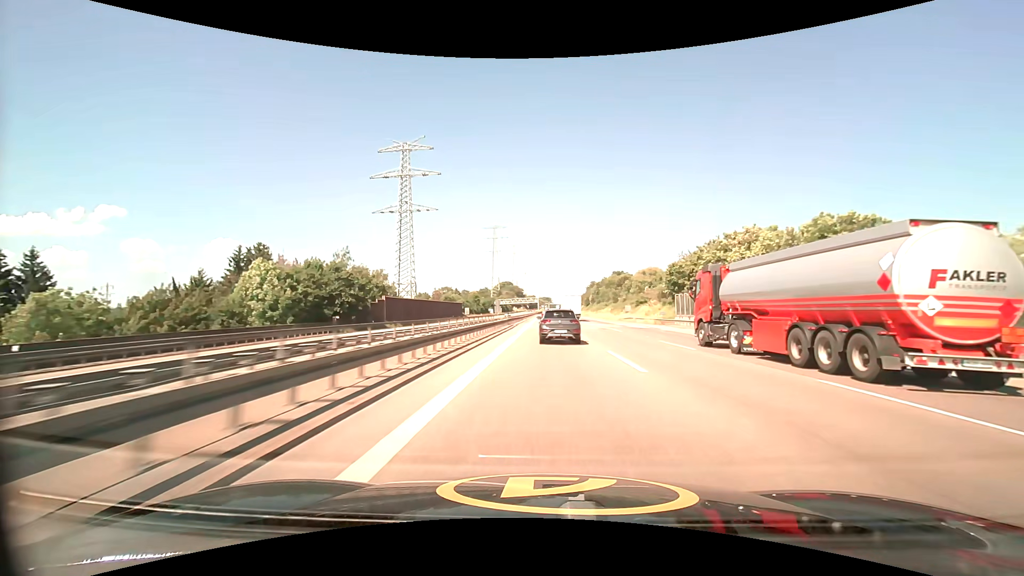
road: motorway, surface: asphalt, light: Day
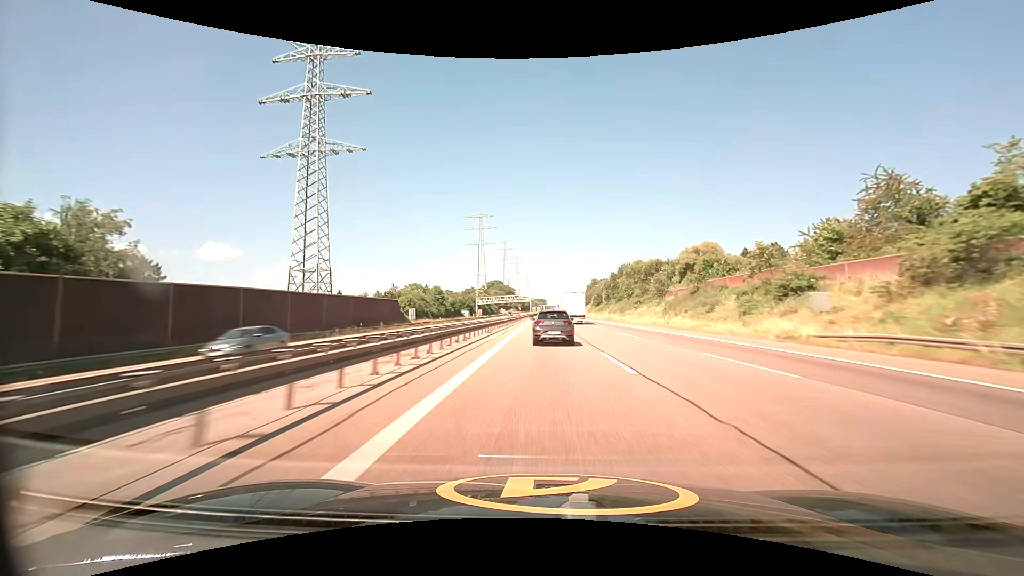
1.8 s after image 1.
(+0.3, +61.7) m; 0°
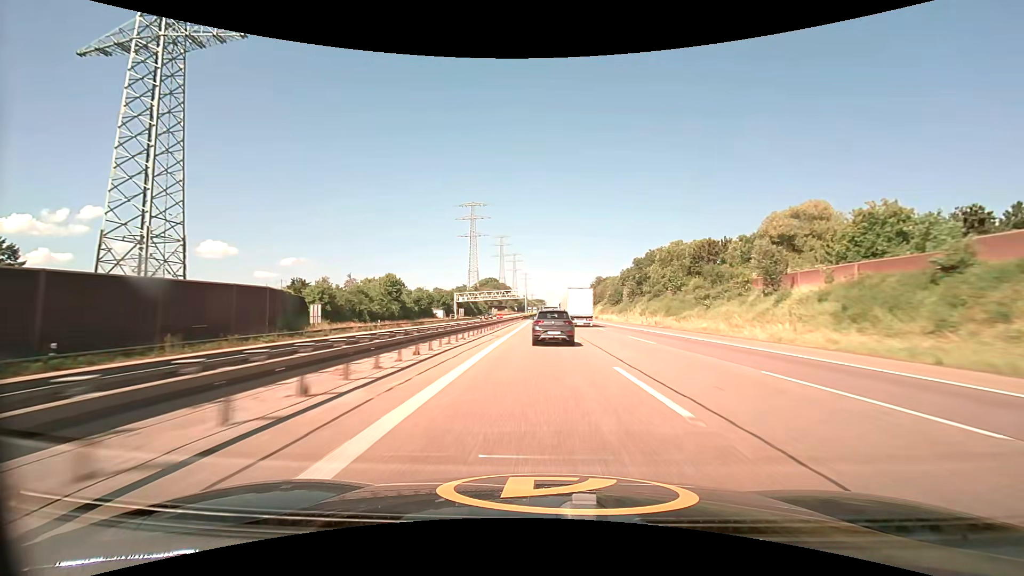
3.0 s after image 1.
(+0.1, +41.1) m; 0°
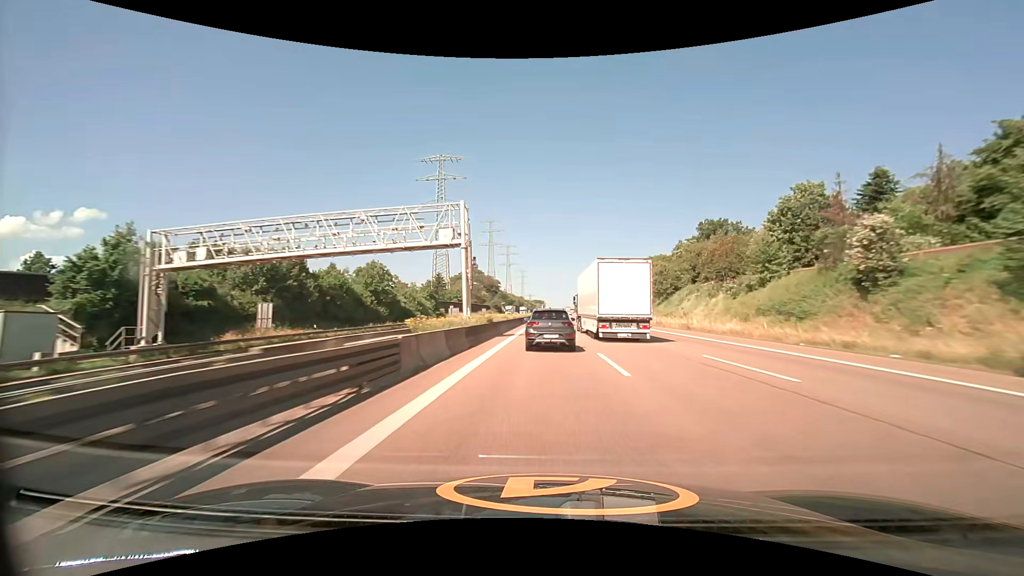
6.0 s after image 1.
(+0.2, +102.5) m; 0°
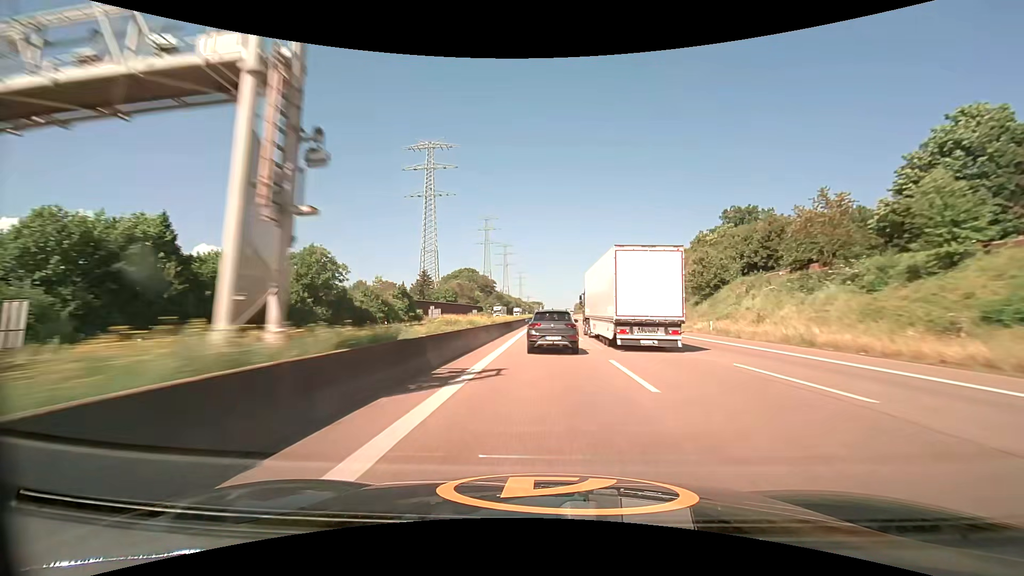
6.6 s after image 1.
(0.0, +20.1) m; 0°
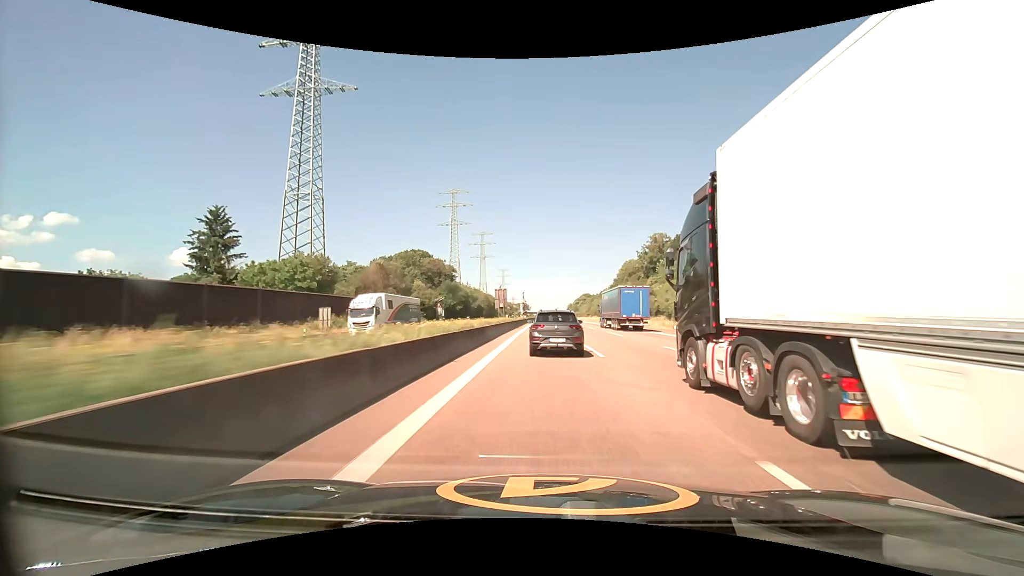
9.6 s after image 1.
(+1.3, +99.8) m; +1°
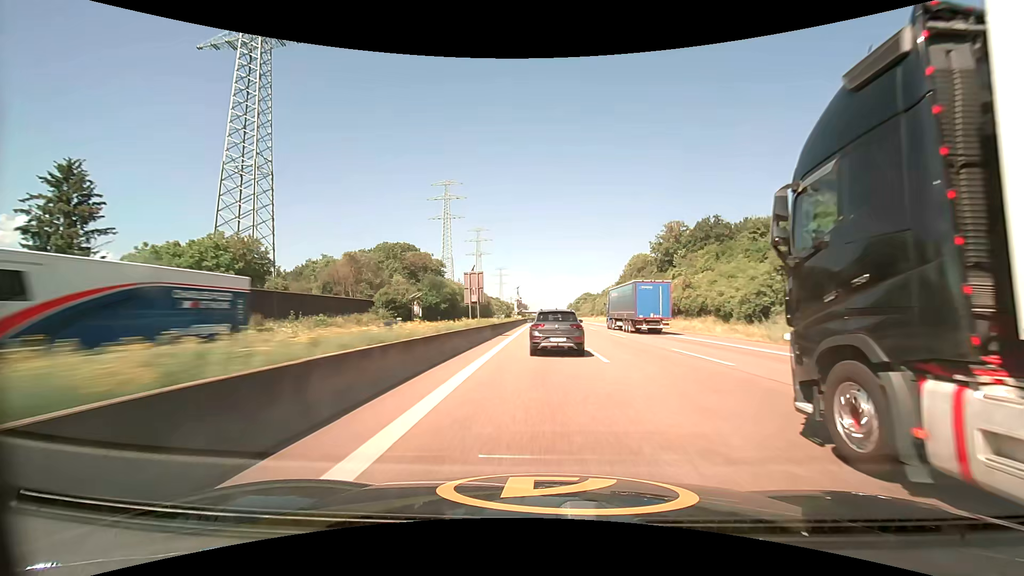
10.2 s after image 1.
(+0.1, +20.1) m; 0°
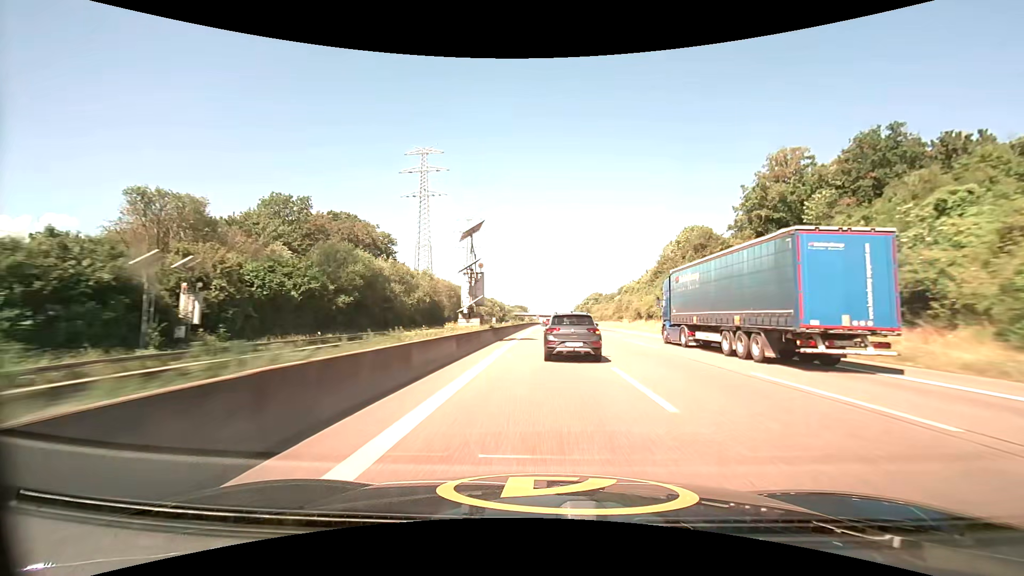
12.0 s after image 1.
(+0.1, +61.3) m; 0°
(0, +10) (0, +20) (0, +30) (0, +40) (0, +50) (0, +60) (0, +70) (0, +80) (0, +90) (0, +100) m
